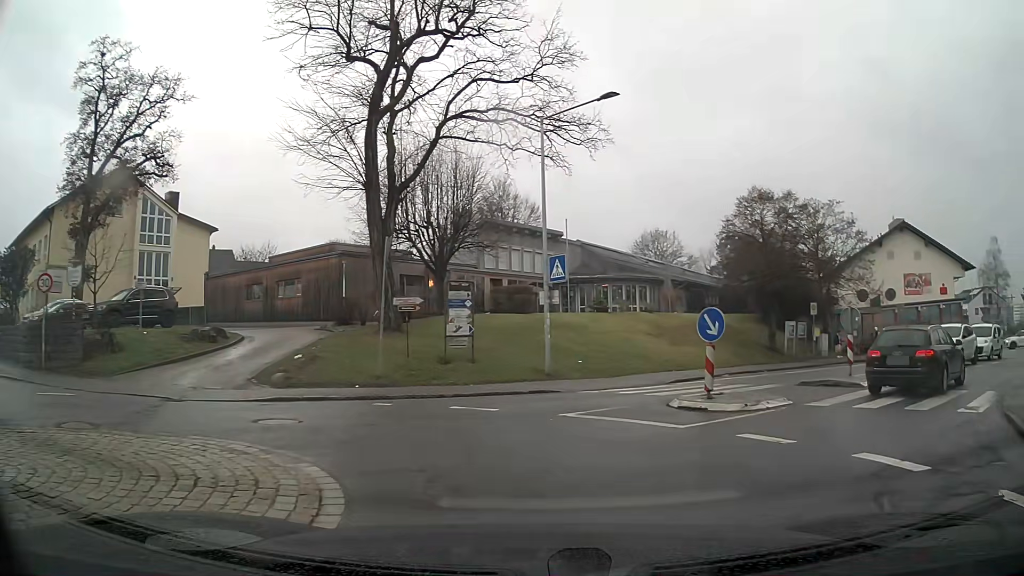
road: tertiary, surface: asphalt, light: Day
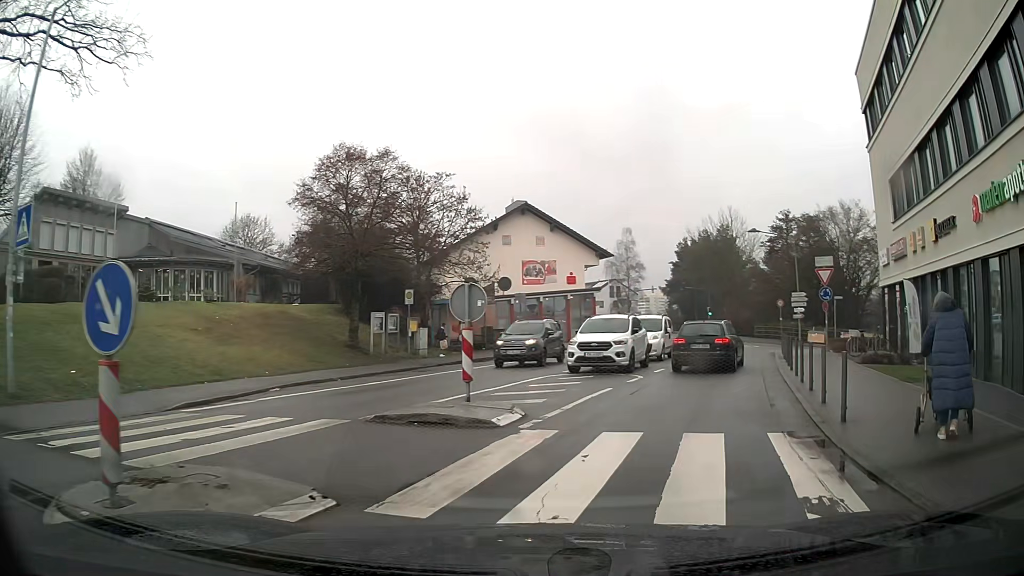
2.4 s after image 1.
(+2.0, +7.6) m; +29°
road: unclassified
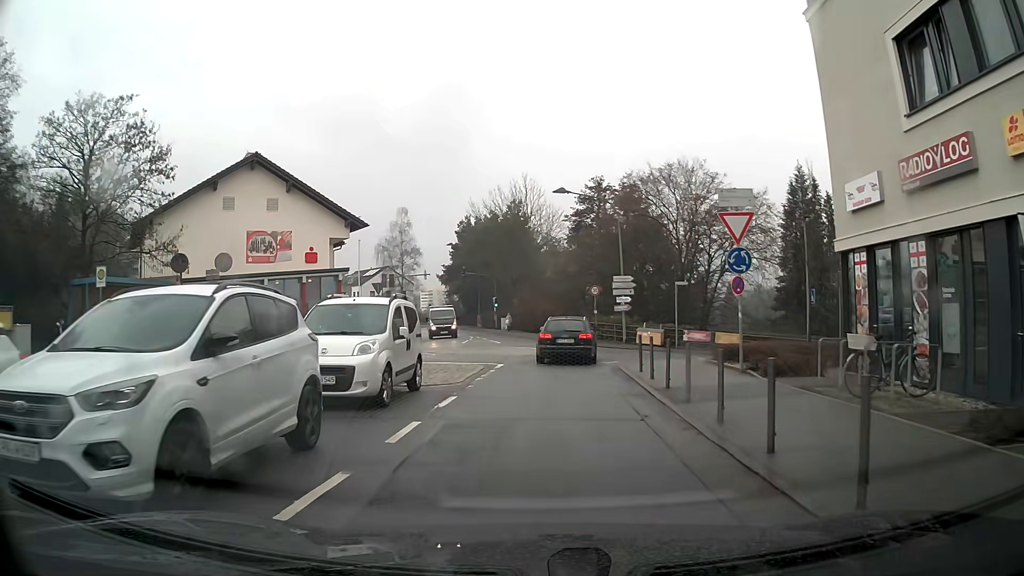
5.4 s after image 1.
(+3.1, +14.7) m; +18°
(0, +10) (+1, +20) (+6, +28) (+16, +31) (+25, +33) (+35, +35) (+45, +37) (+55, +39) (+64, +42) (+74, +46) m
